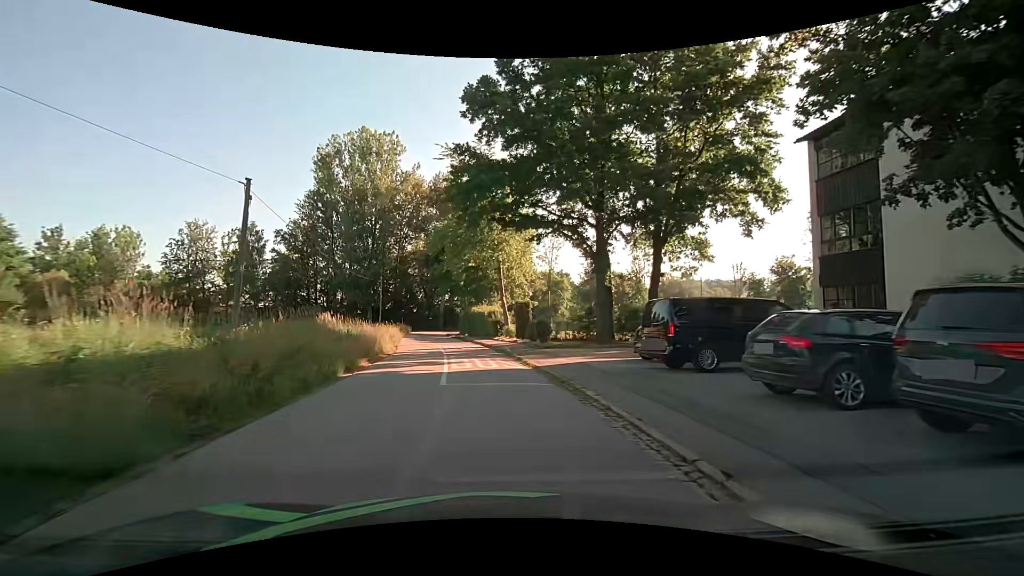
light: Day
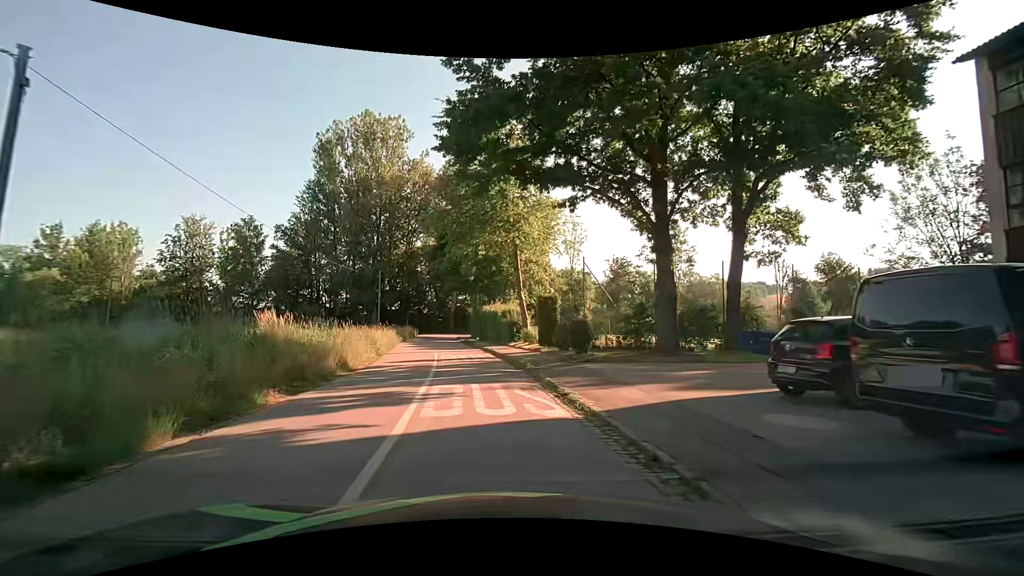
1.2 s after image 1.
(0.0, +7.7) m; -1°
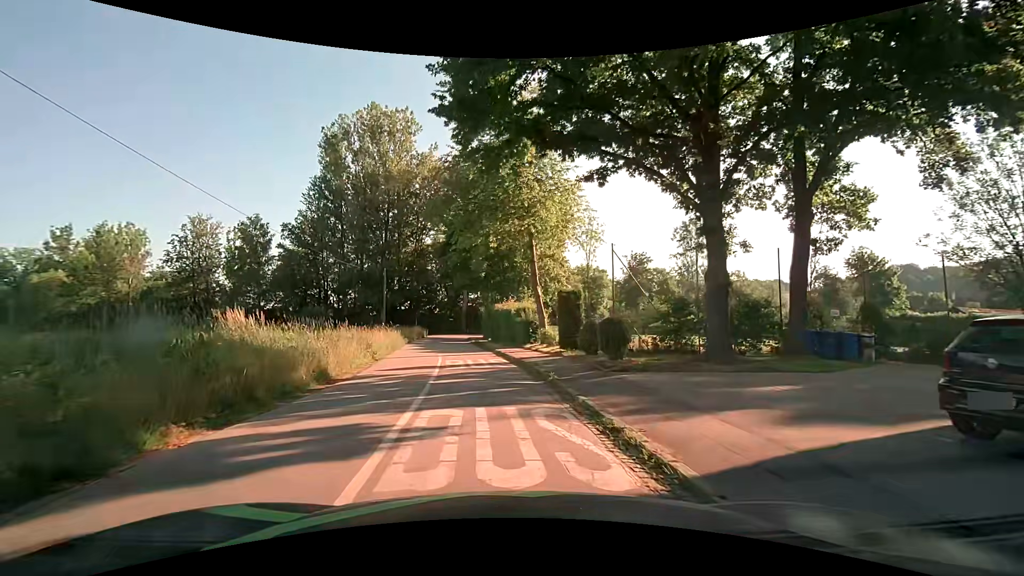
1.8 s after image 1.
(0.0, +3.2) m; -2°
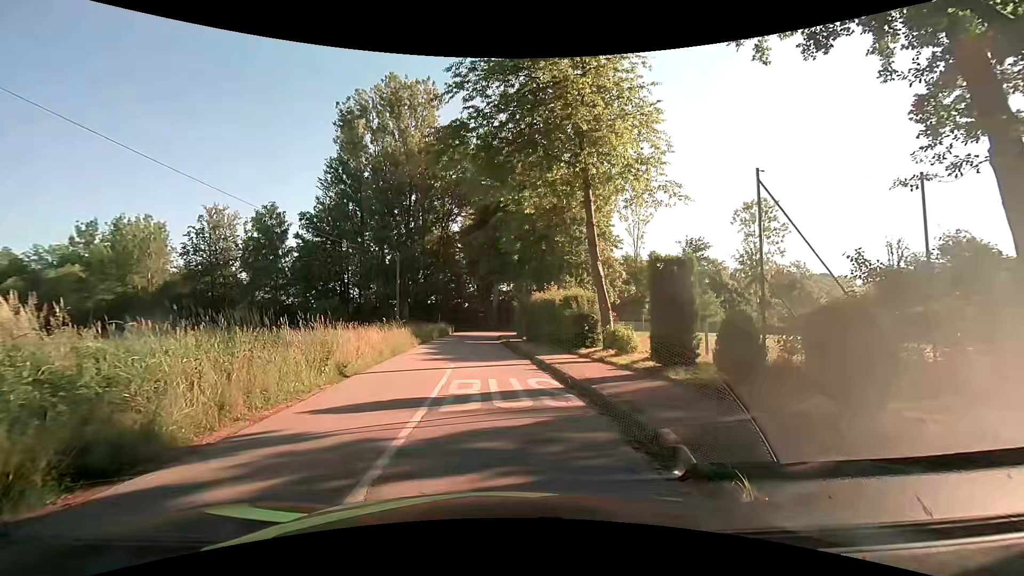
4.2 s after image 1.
(-0.3, +8.0) m; -3°
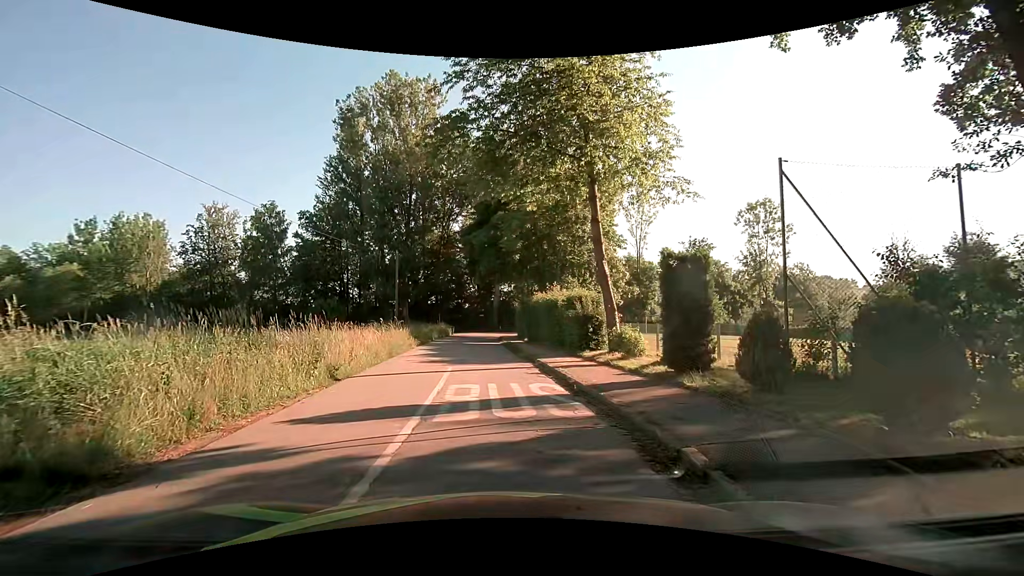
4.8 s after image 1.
(0.0, +0.7) m; 0°
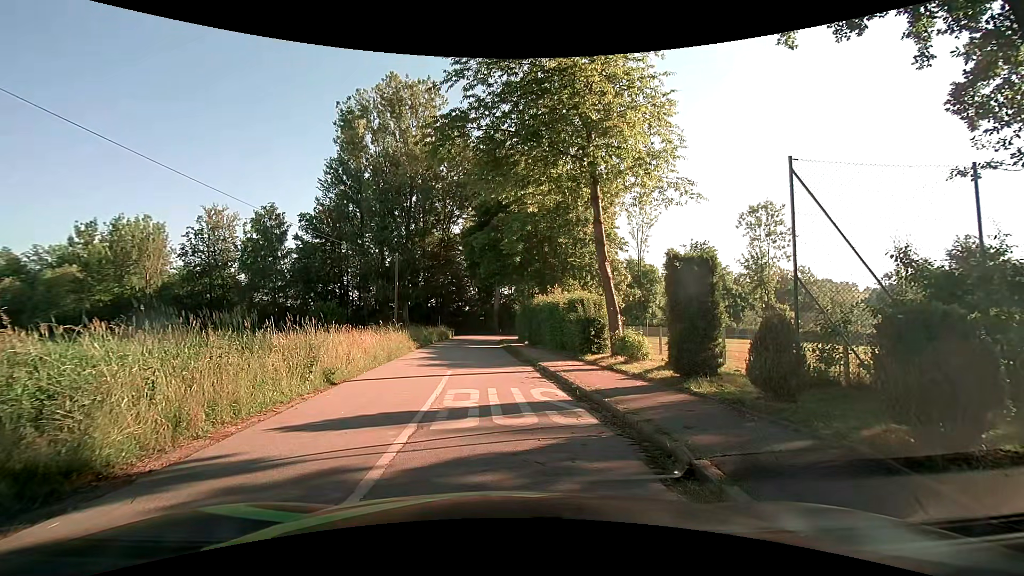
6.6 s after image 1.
(0.0, +0.3) m; 0°
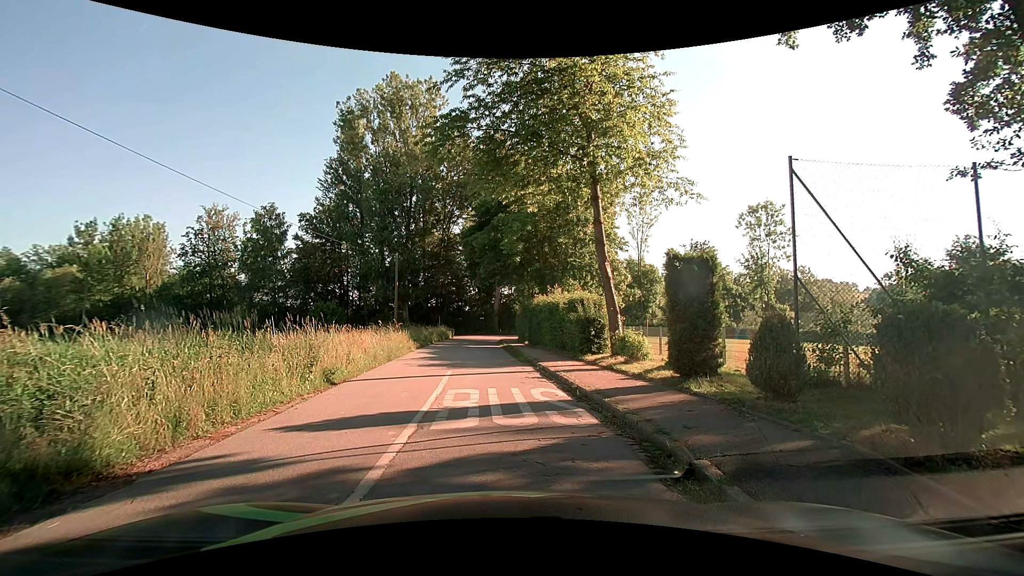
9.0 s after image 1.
(0.0, 0.0) m; 0°
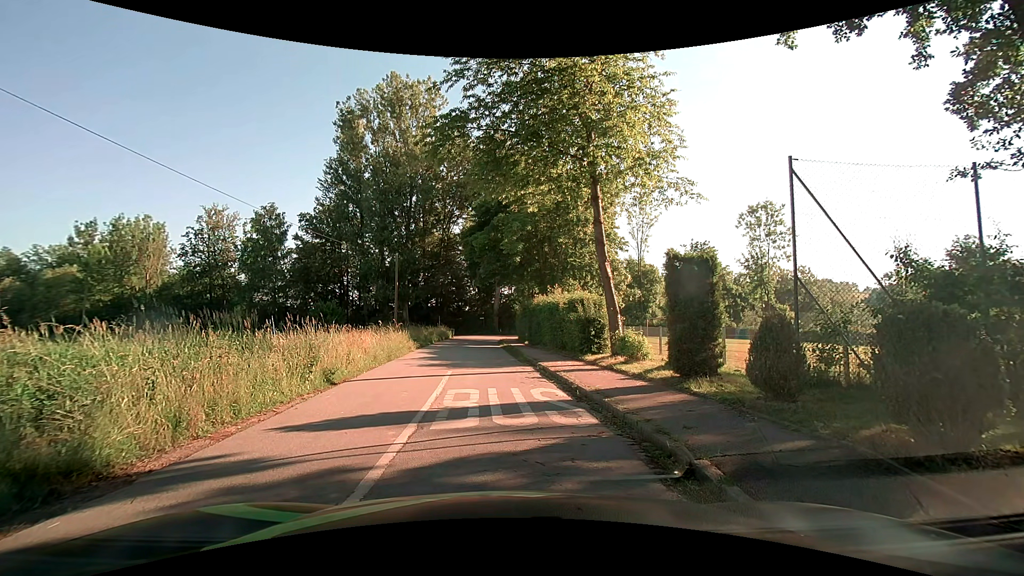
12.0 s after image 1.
(0.0, 0.0) m; 0°
